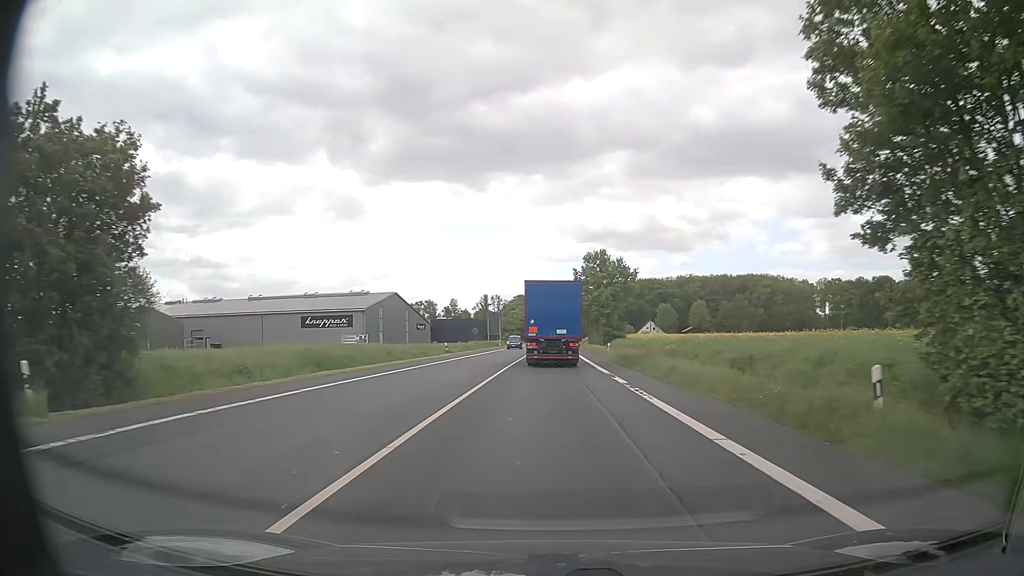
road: primary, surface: asphalt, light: Day
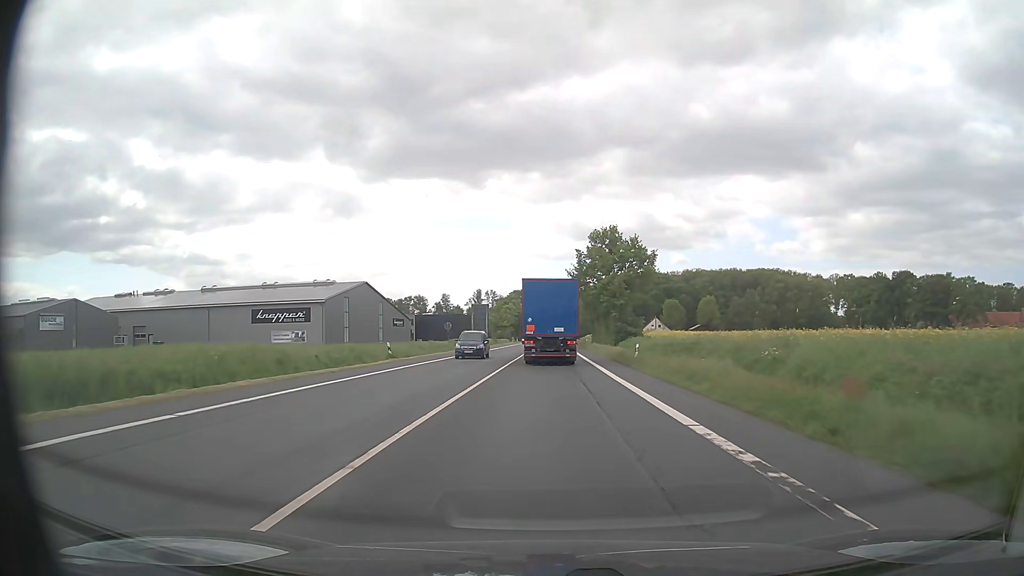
(+0.1, +19.4) m; 0°
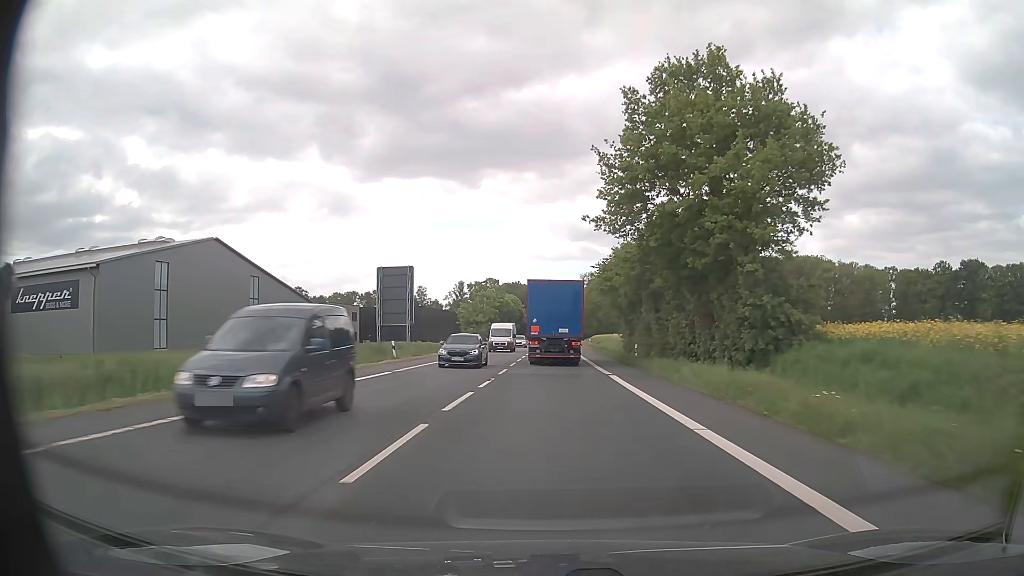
(0.0, +50.5) m; 0°
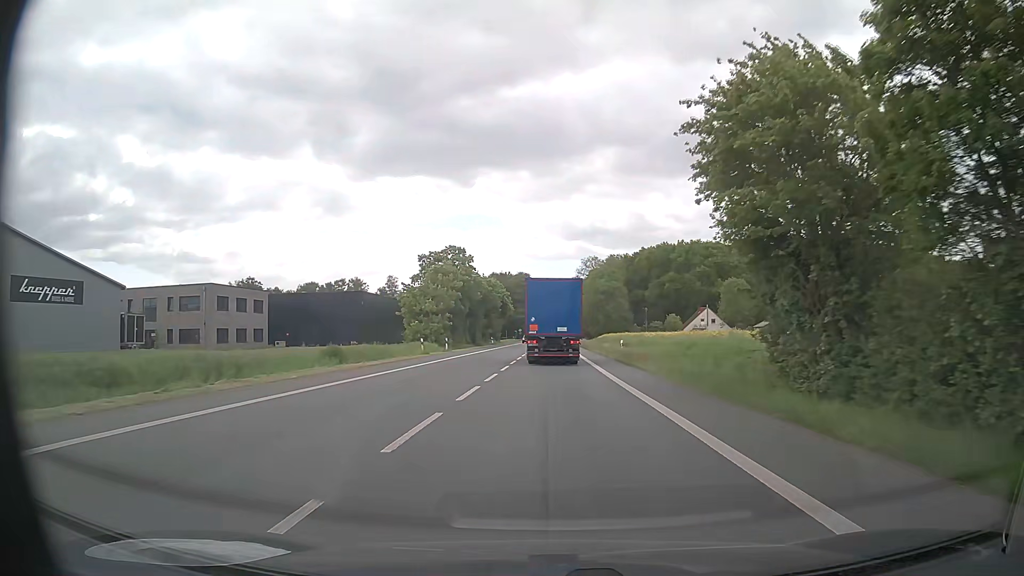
(+0.1, +42.0) m; 0°
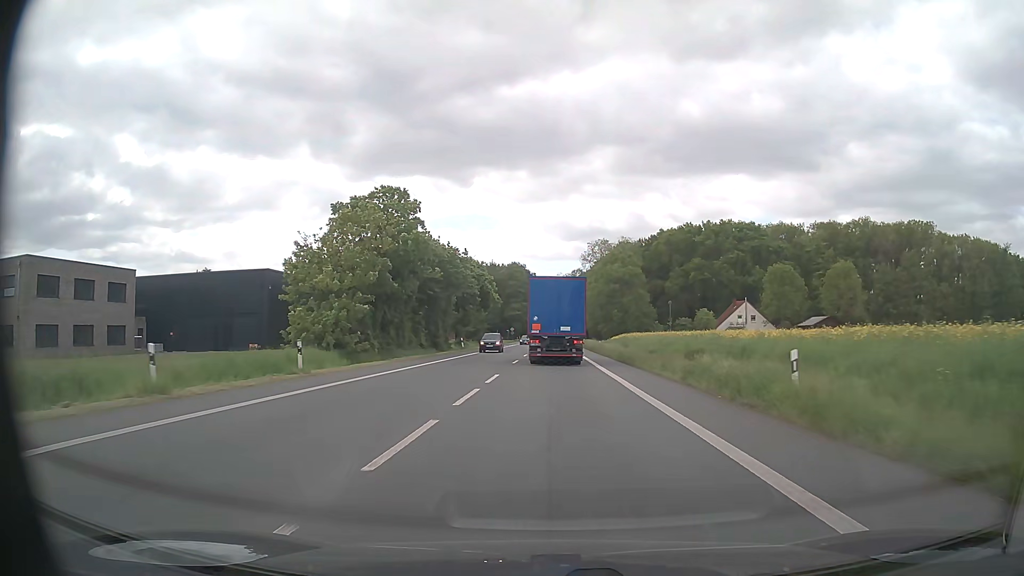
(0.0, +31.8) m; 0°
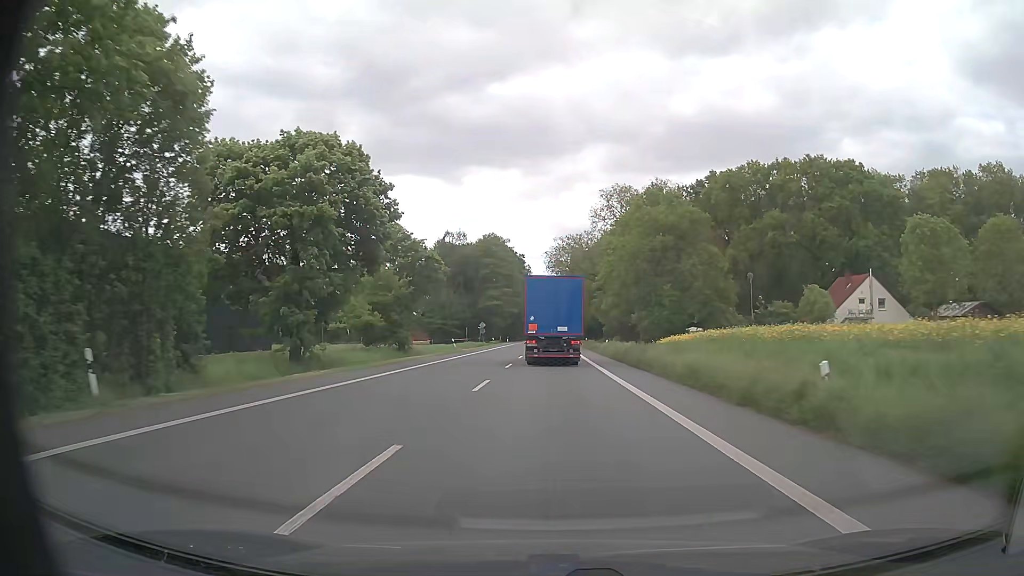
(+0.3, +52.6) m; +1°
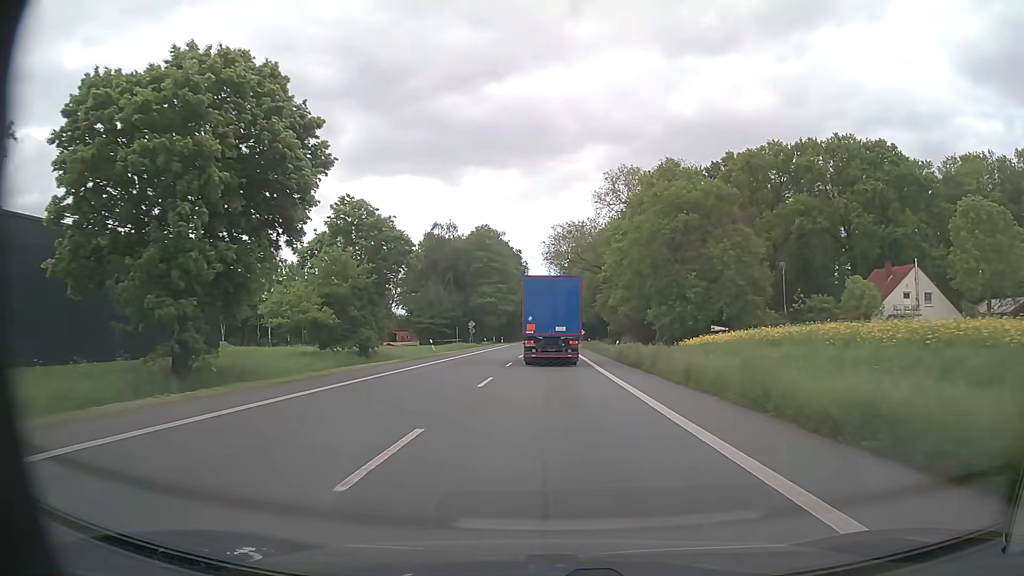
(0.0, +10.6) m; 0°
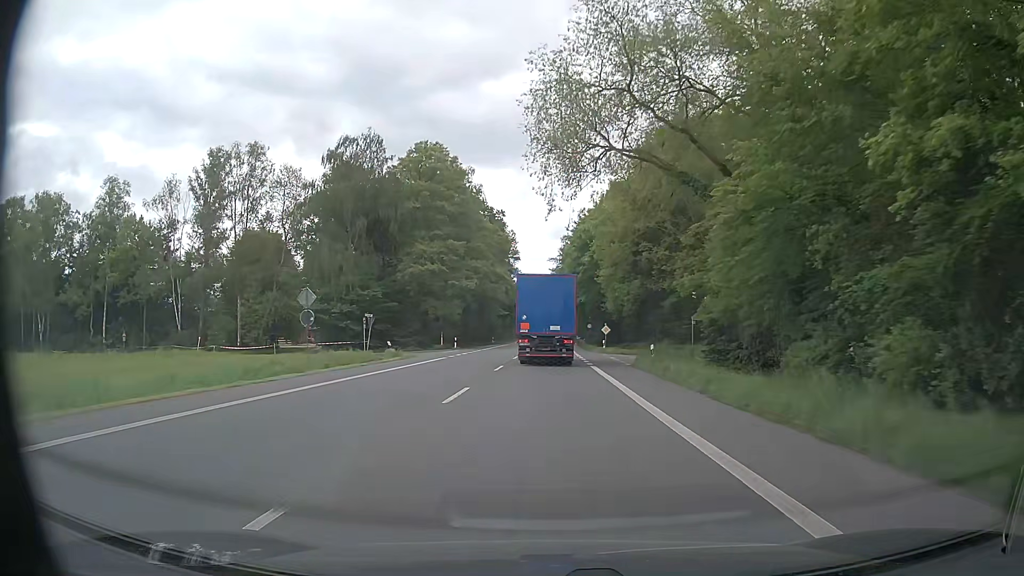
(+0.2, +53.3) m; 0°
(0, +10) (0, +20) (0, +30) (0, +40) (0, +50) (0, +60) (0, +70) (0, +80) (0, +90) (0, +100) m
